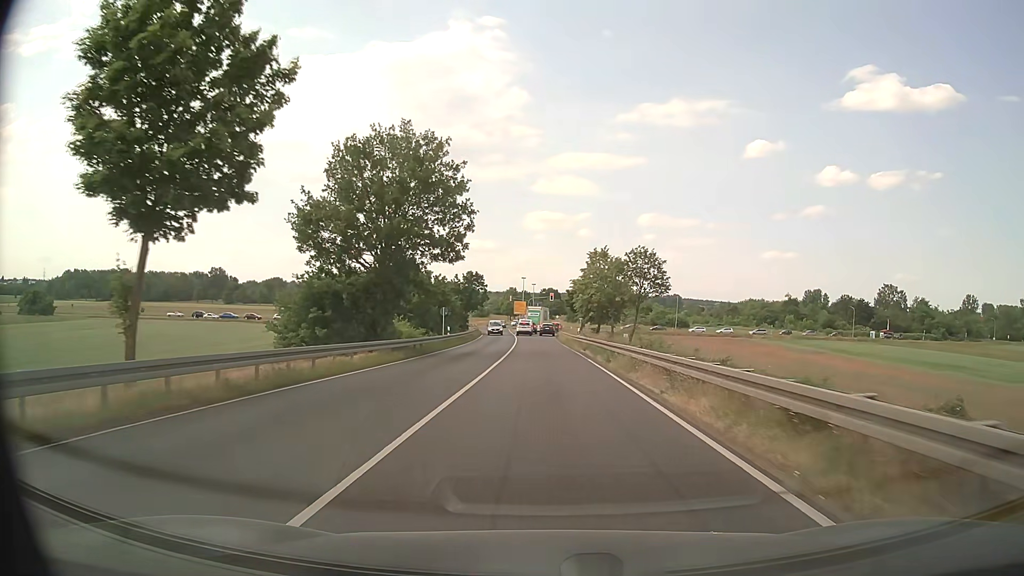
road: primary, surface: asphalt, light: Day
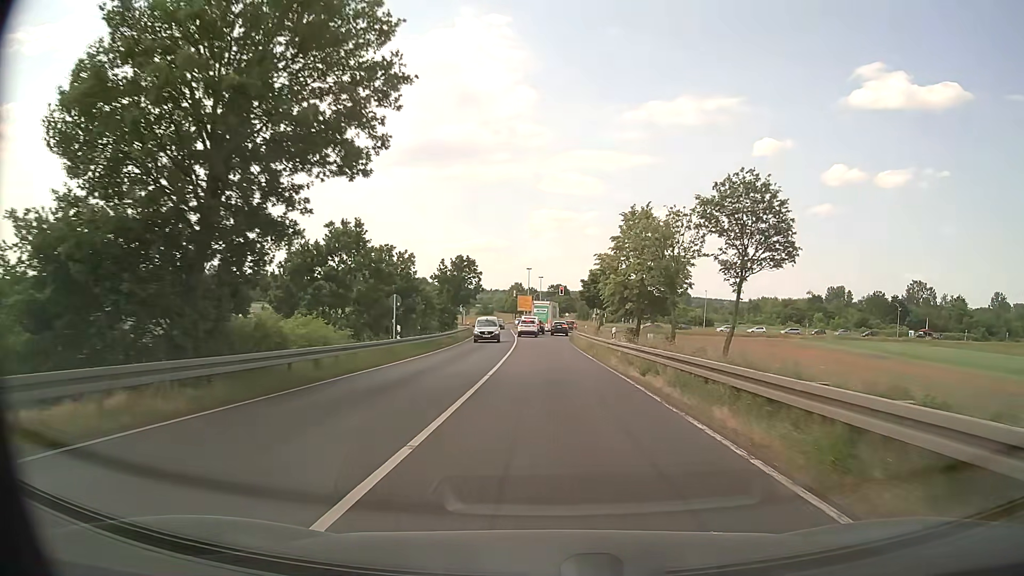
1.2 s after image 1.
(-0.2, +18.3) m; -1°
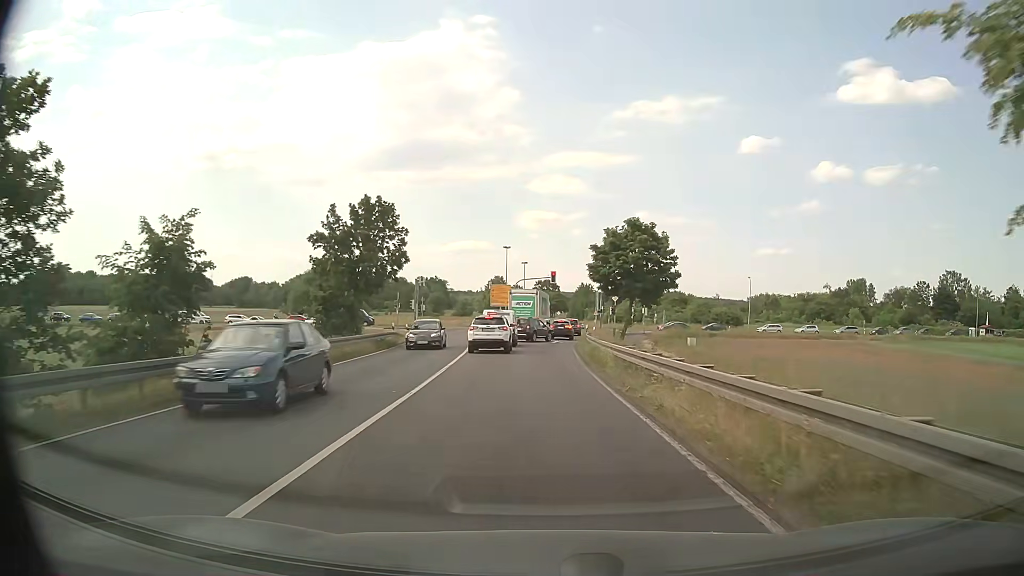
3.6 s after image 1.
(+0.3, +33.0) m; 0°
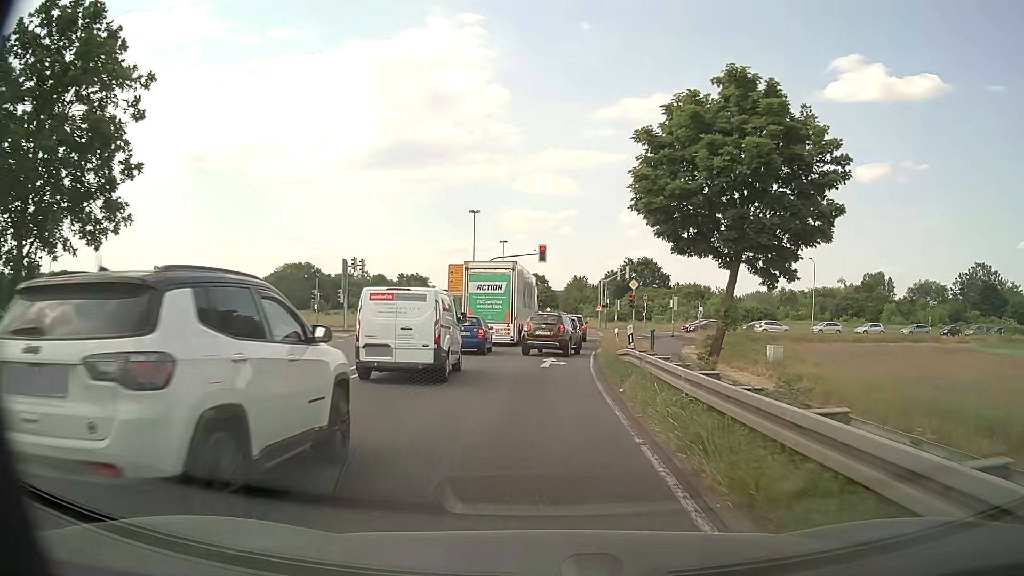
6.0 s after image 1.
(+0.6, +25.0) m; +2°
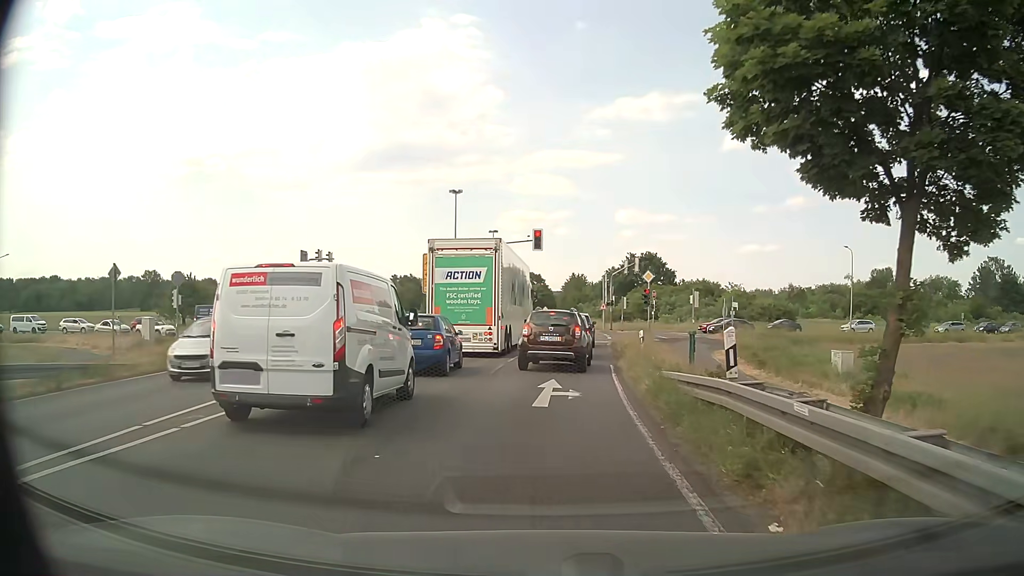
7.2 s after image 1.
(0.0, +9.0) m; 0°
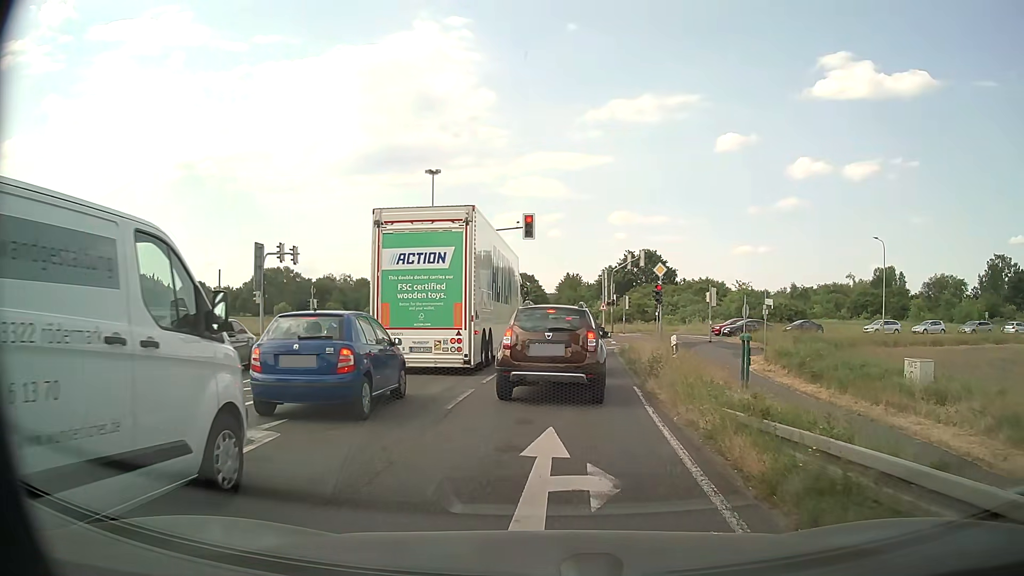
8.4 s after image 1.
(0.0, +6.6) m; +1°
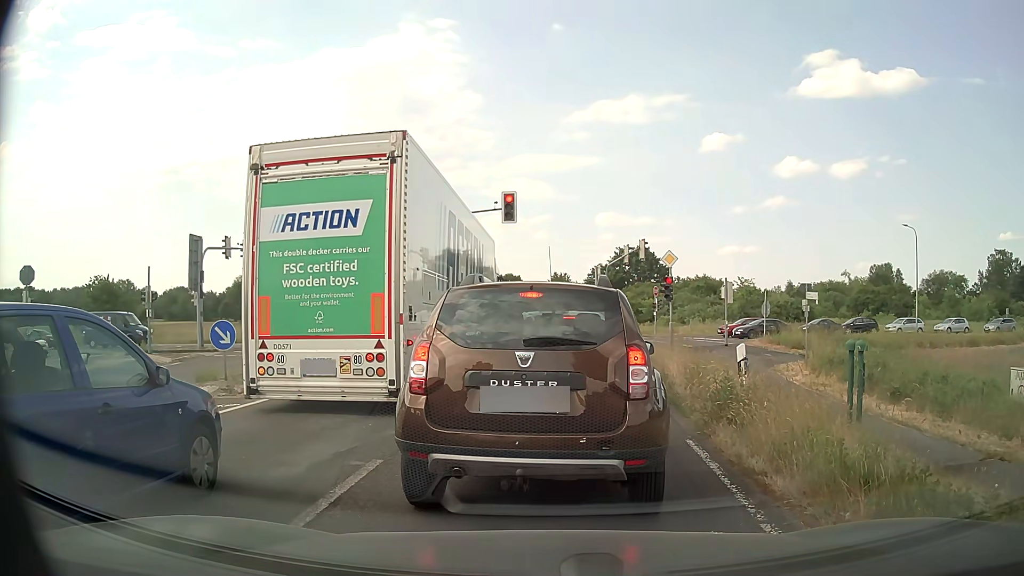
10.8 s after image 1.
(0.0, +6.2) m; 0°
